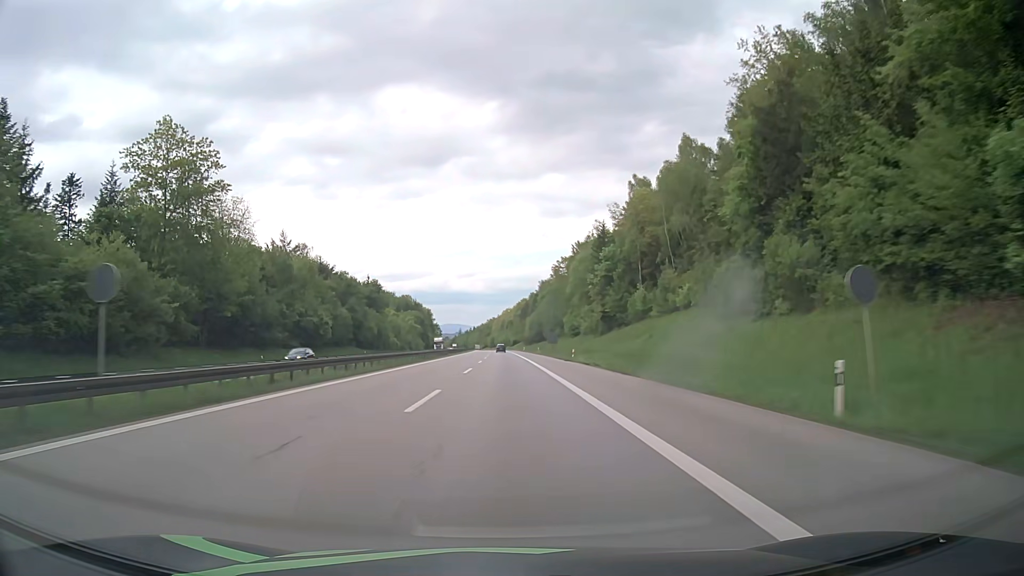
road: motorway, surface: asphalt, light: Day
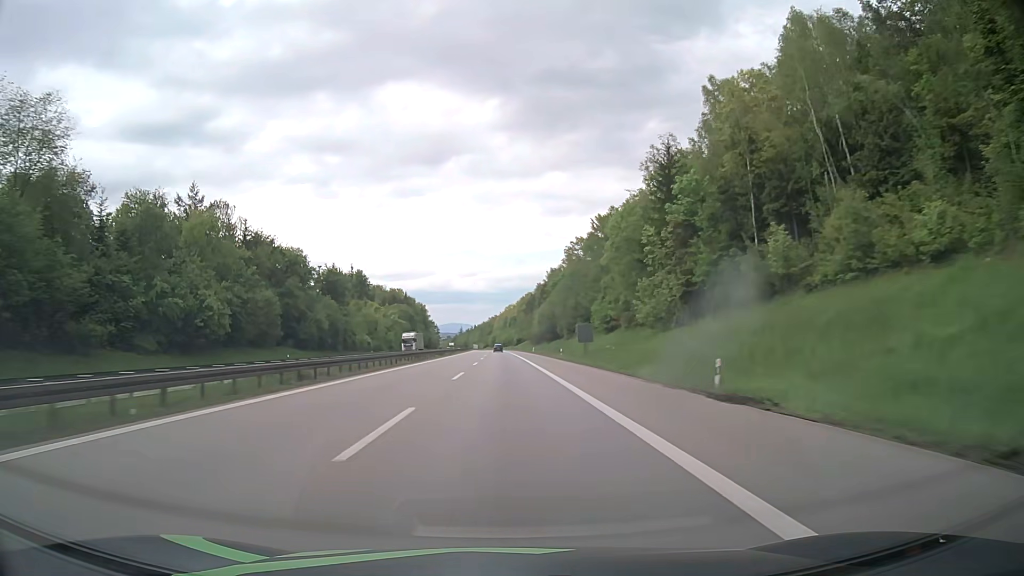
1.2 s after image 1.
(-0.1, +41.3) m; 0°
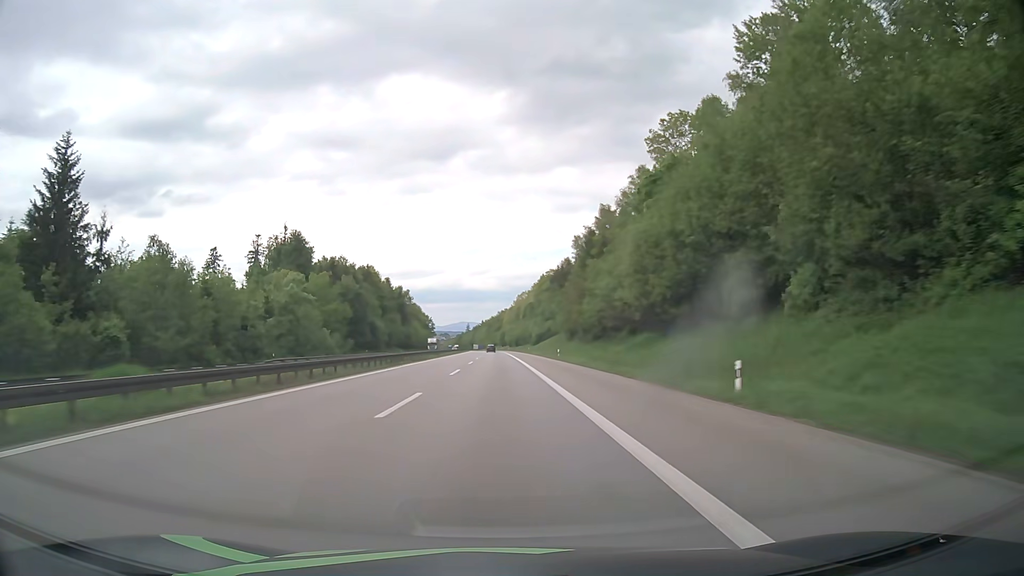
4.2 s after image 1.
(-0.6, +103.3) m; -1°
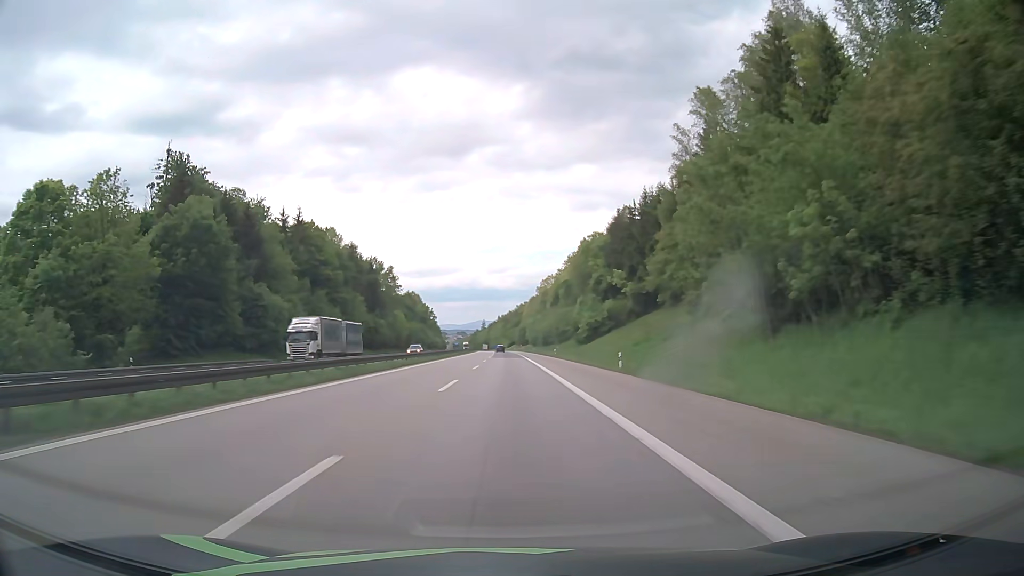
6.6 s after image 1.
(-1.1, +82.7) m; -1°
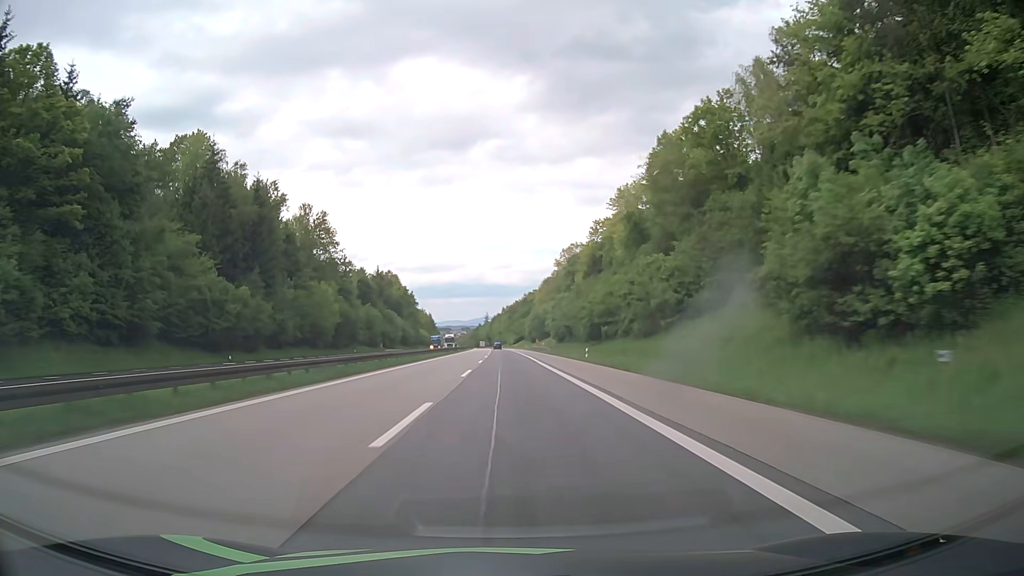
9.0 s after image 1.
(-0.5, +82.8) m; -1°
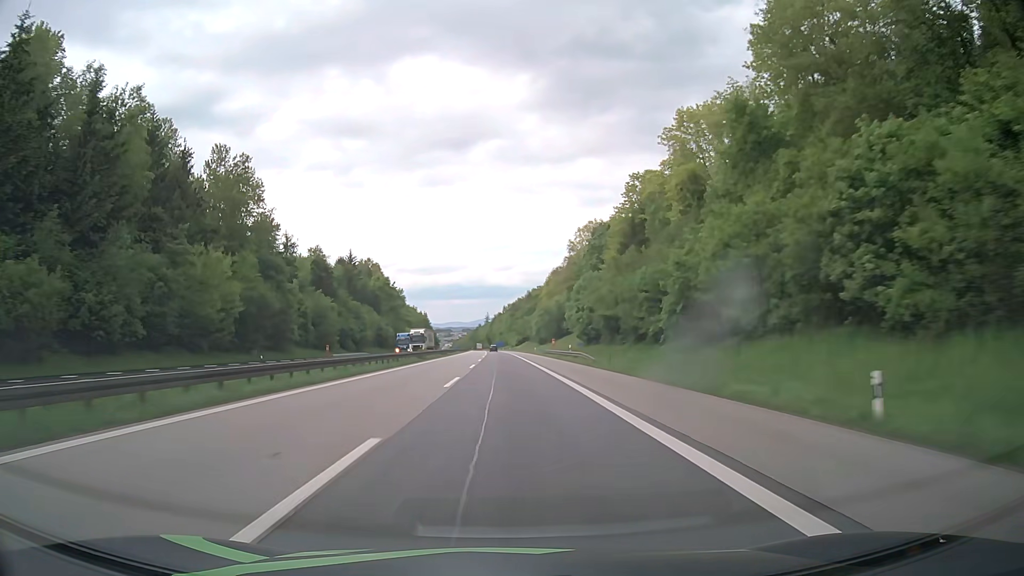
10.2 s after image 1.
(+0.1, +41.3) m; 0°
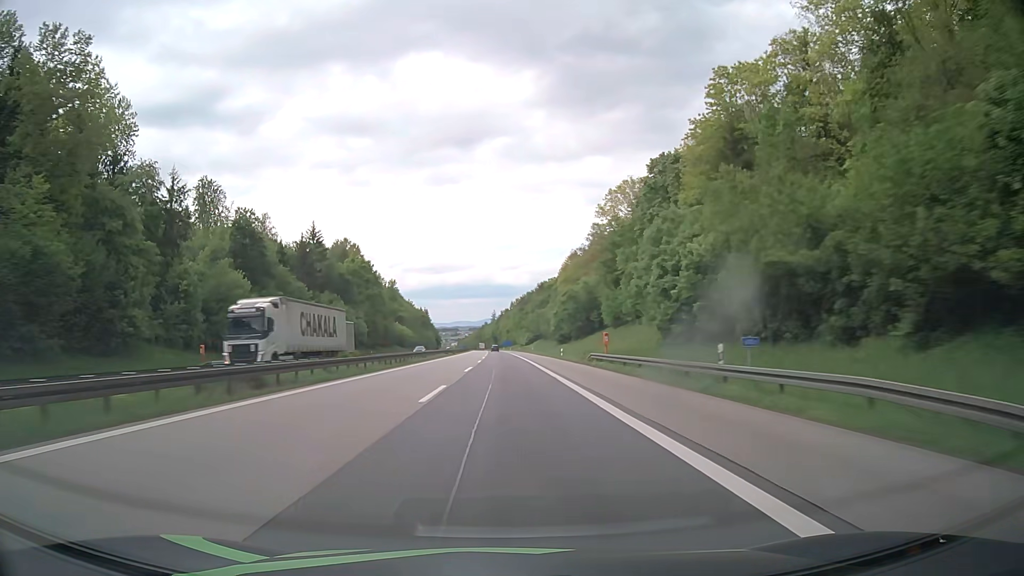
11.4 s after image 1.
(-0.3, +41.3) m; -1°
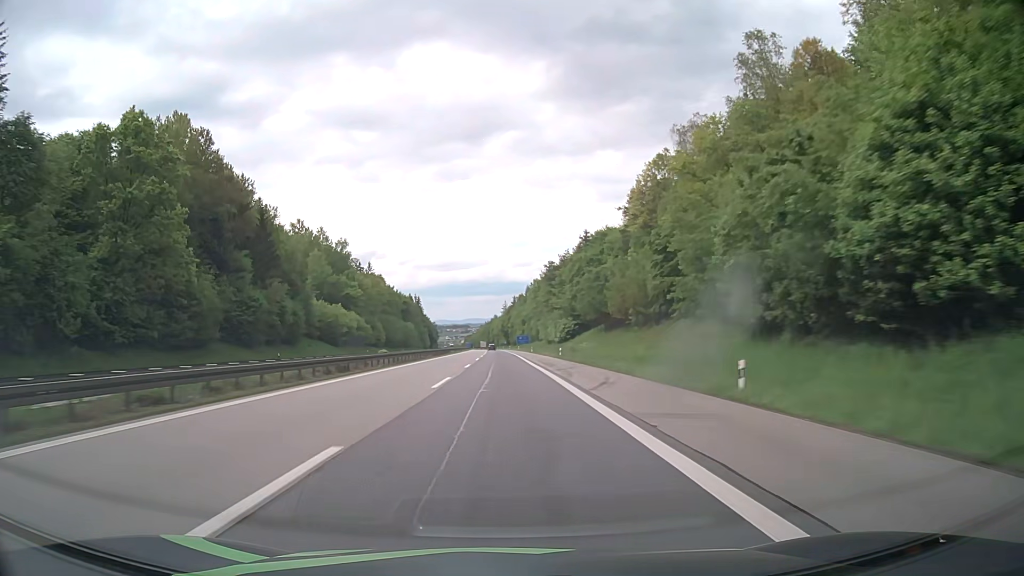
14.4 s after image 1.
(-0.8, +103.3) m; -1°
(0, +10) (0, +20) (0, +30) (0, +40) (0, +50) (0, +60) (-1, +70) (-1, +80) (-1, +90) (-1, +100) m
